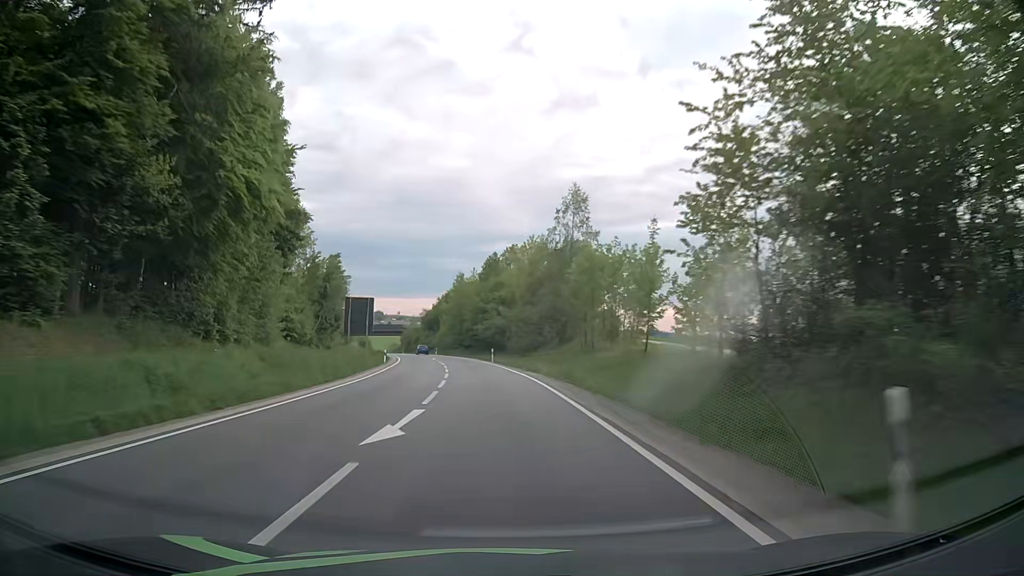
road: secondary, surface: asphalt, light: Day
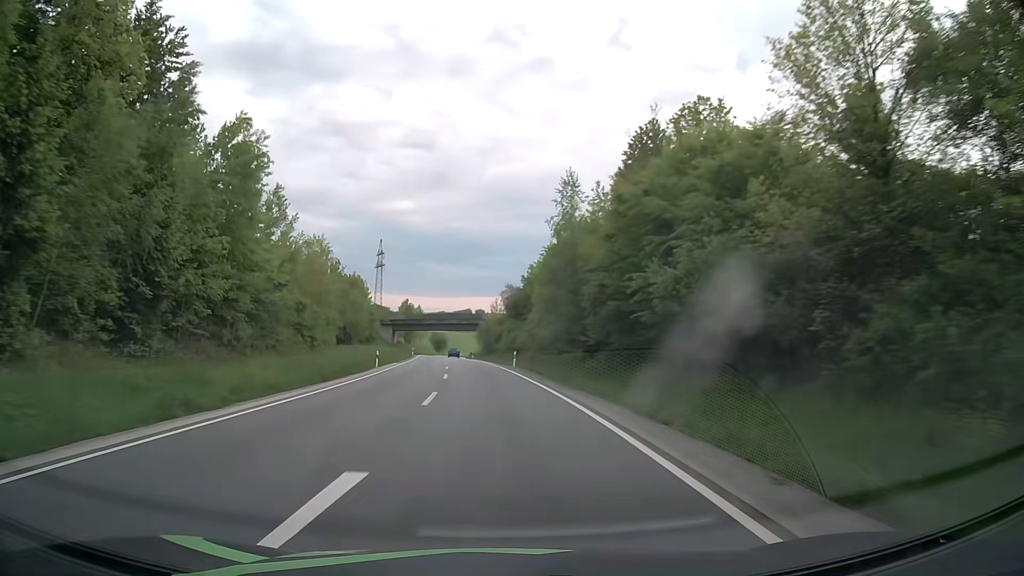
(-4.9, +61.5) m; -9°
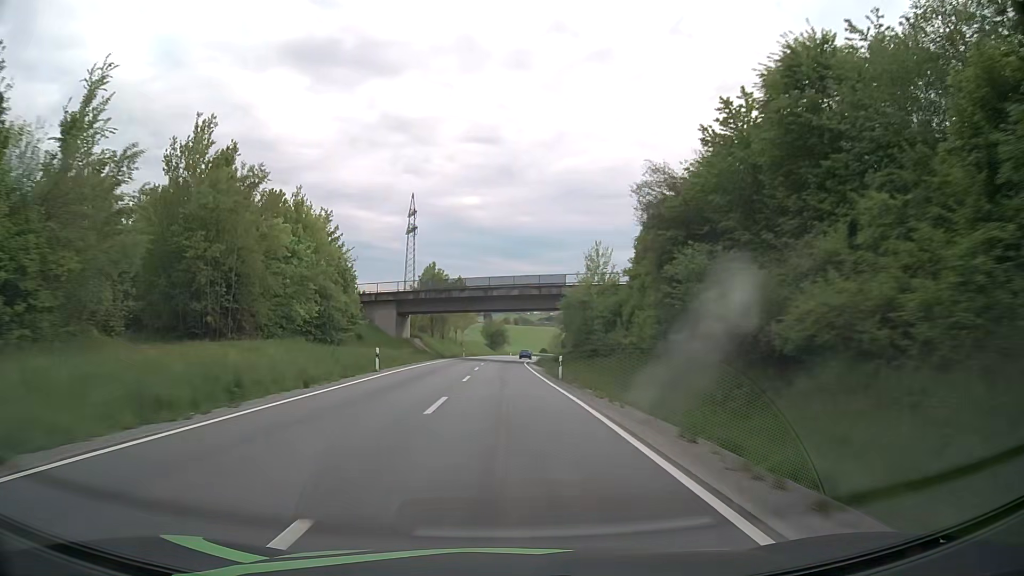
(-3.8, +62.6) m; -6°
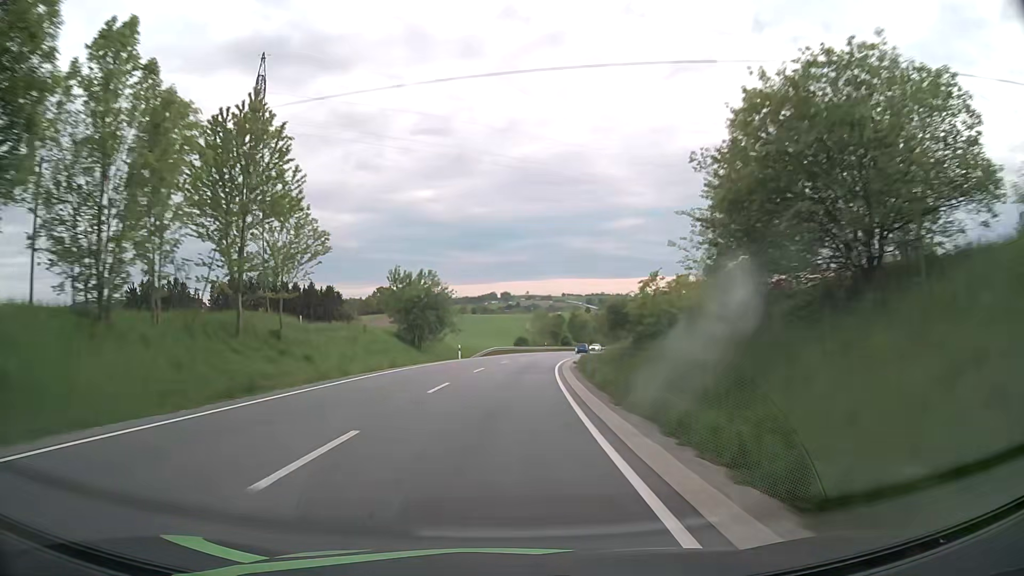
(+1.7, +79.2) m; +3°
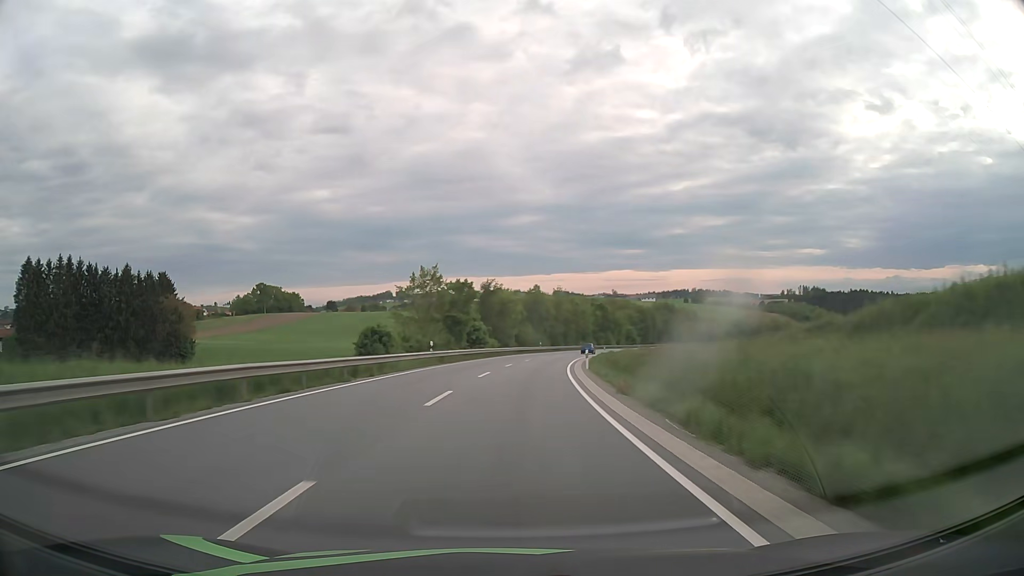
(+4.5, +63.2) m; +9°
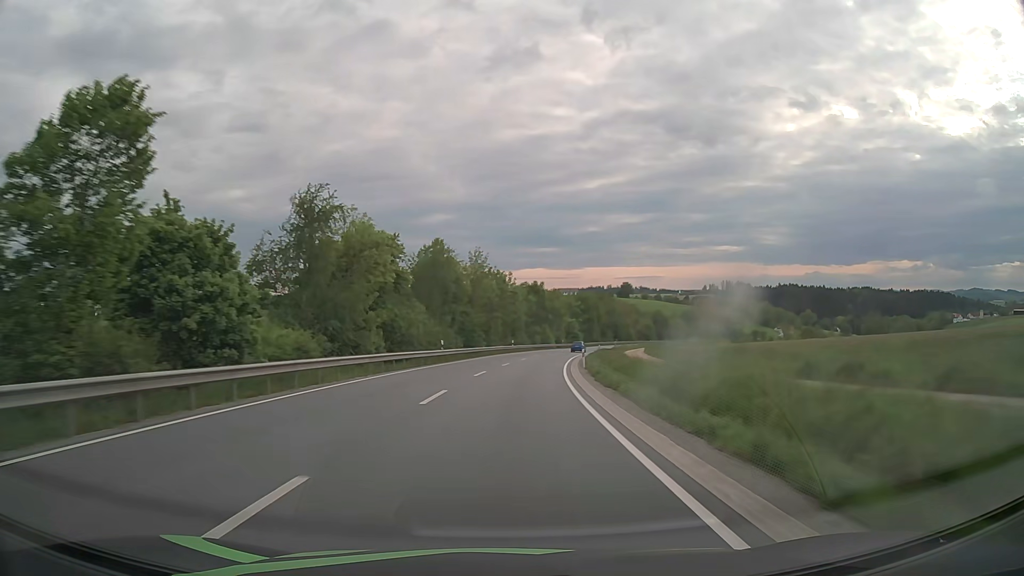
(+3.0, +47.4) m; +7°
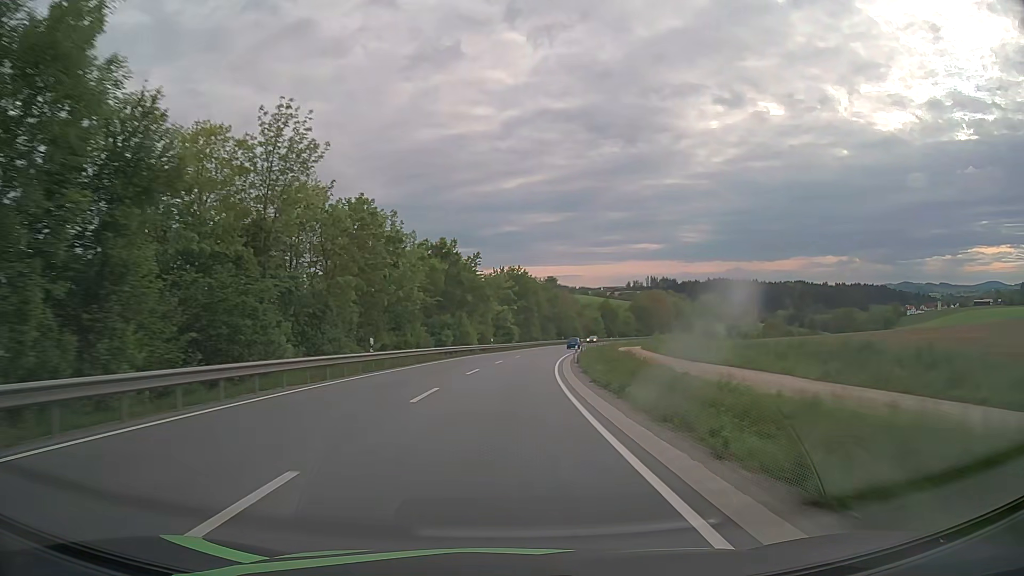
(+2.8, +47.5) m; +7°
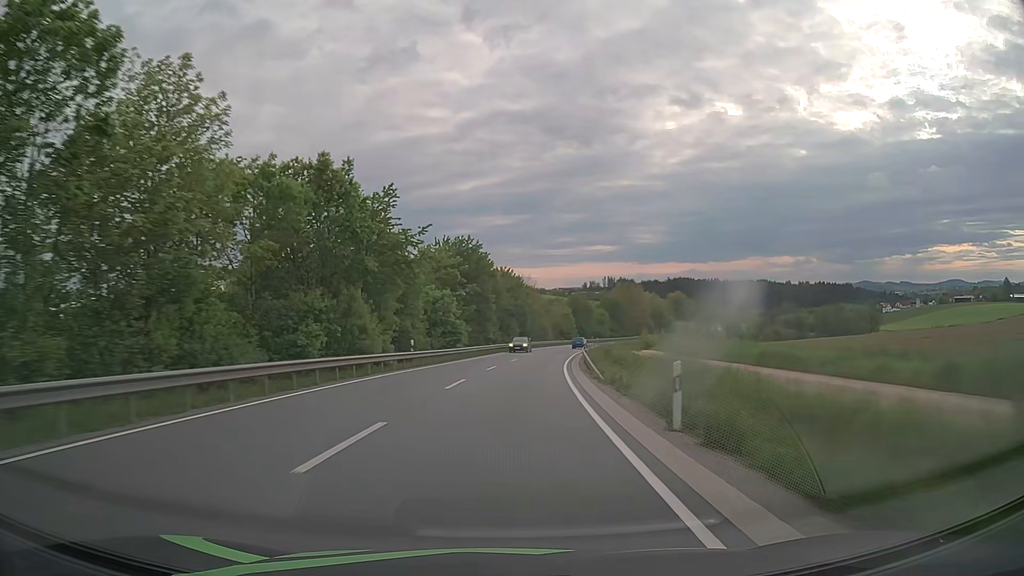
(+1.0, +31.6) m; +4°
(0, +10) (0, +20) (+1, +30) (+2, +40) (+3, +50) (+4, +60) (+6, +70) (+7, +80) (+10, +89) (+12, +99) m
